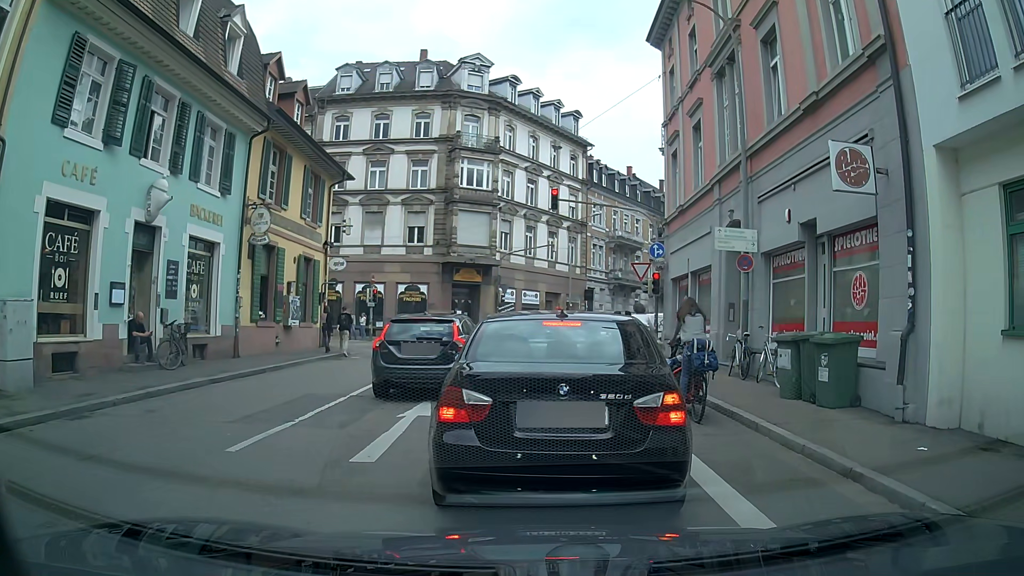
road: unclassified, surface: asphalt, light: Day
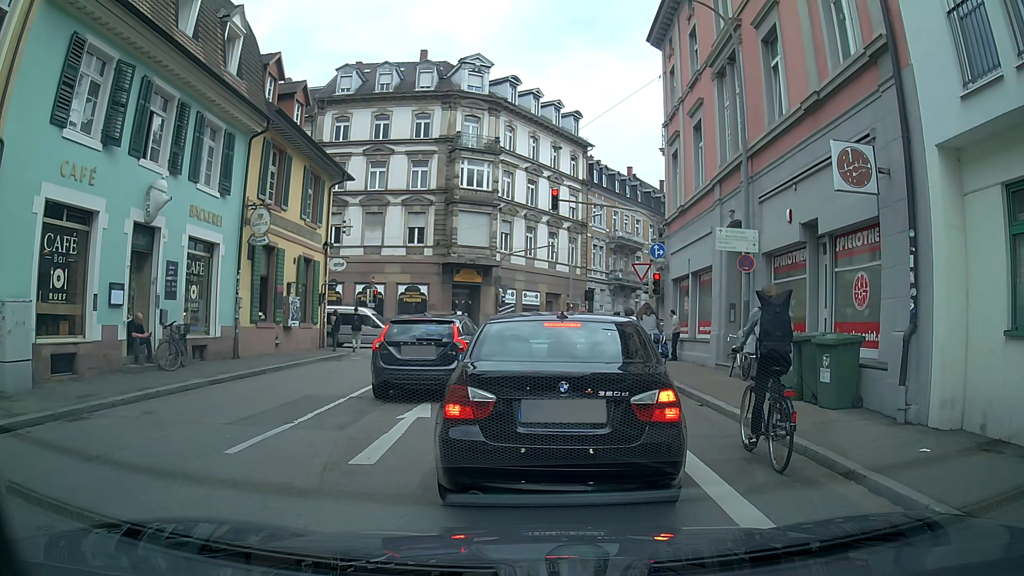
(0.0, +0.1) m; 0°
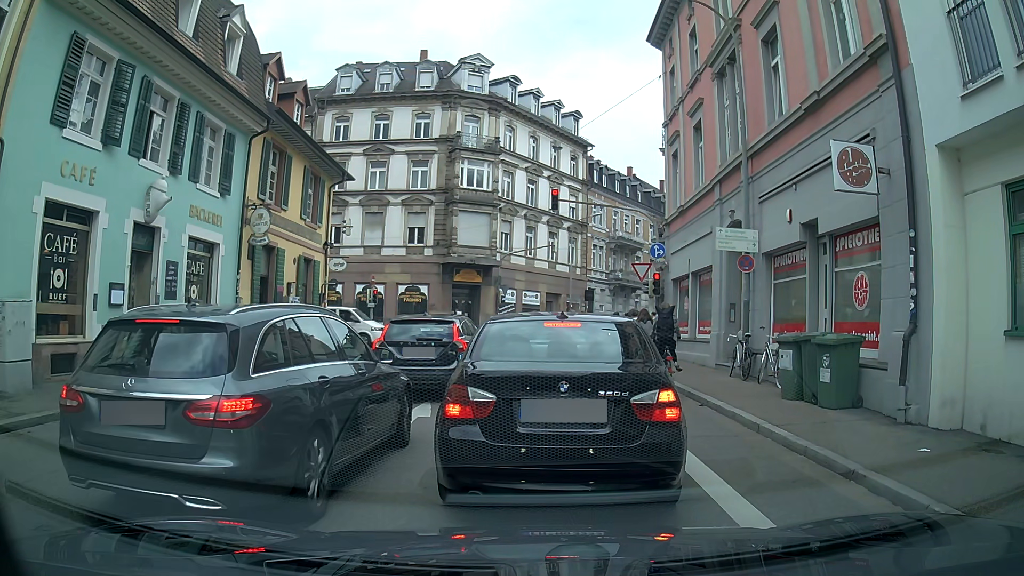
(0.0, 0.0) m; 0°
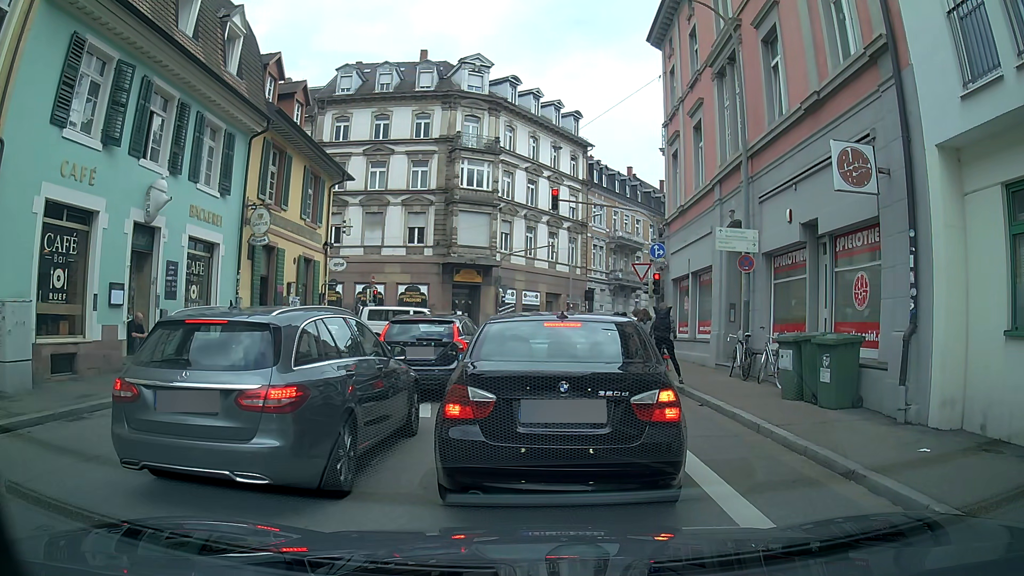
(0.0, 0.0) m; 0°
